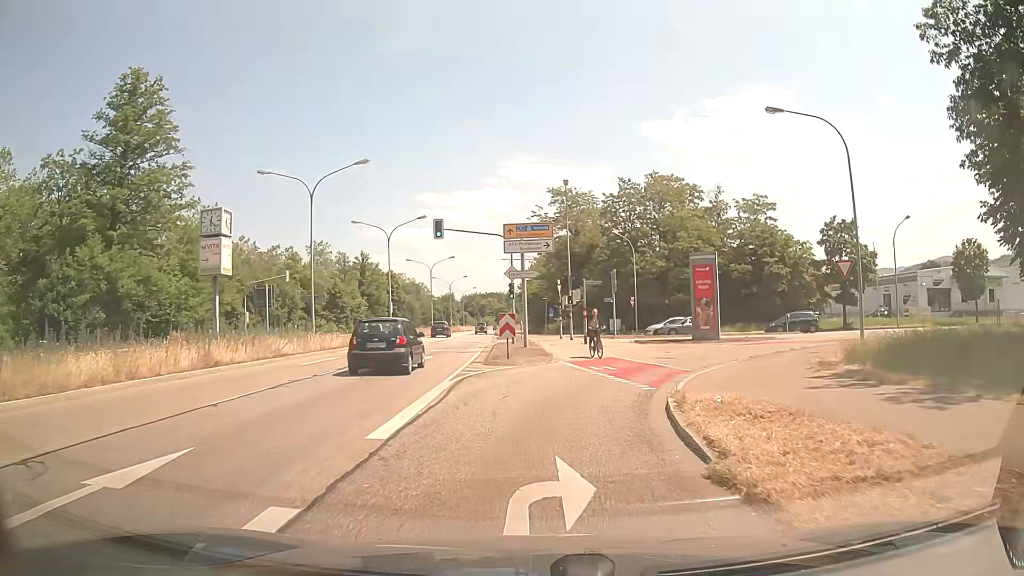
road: primary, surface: asphalt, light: Day
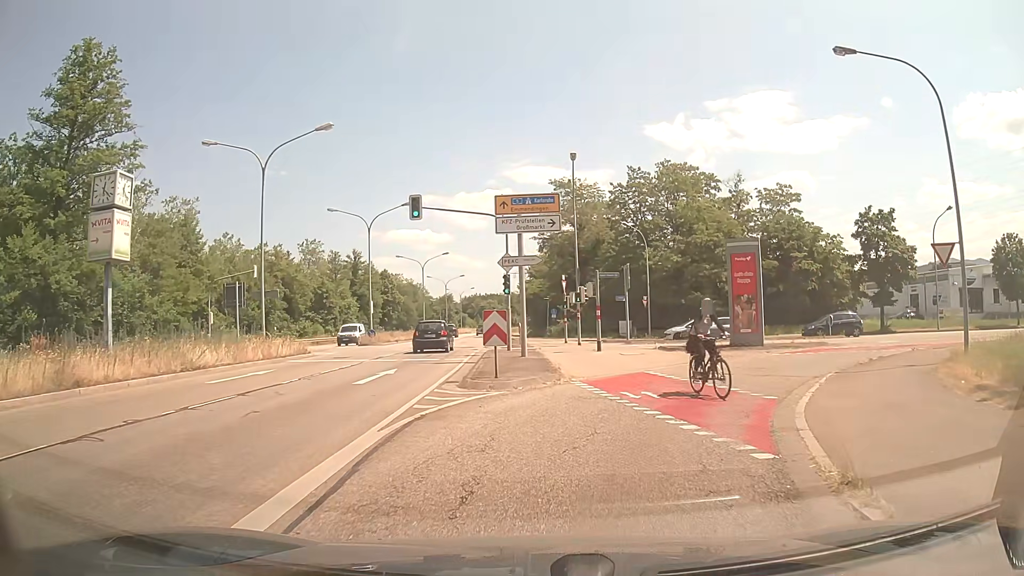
(+0.2, +6.8) m; +1°
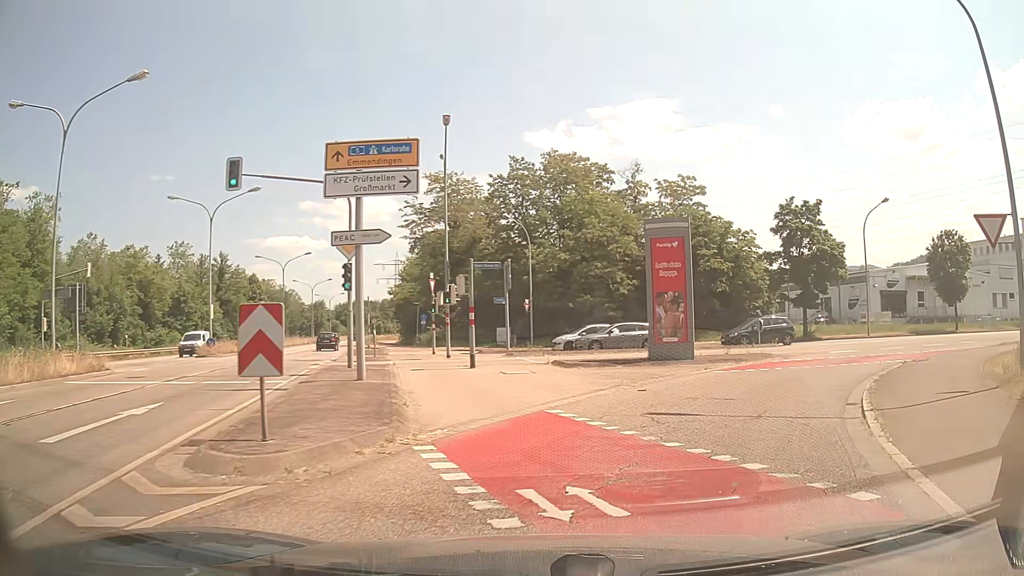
(+0.6, +7.4) m; +12°
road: unclassified
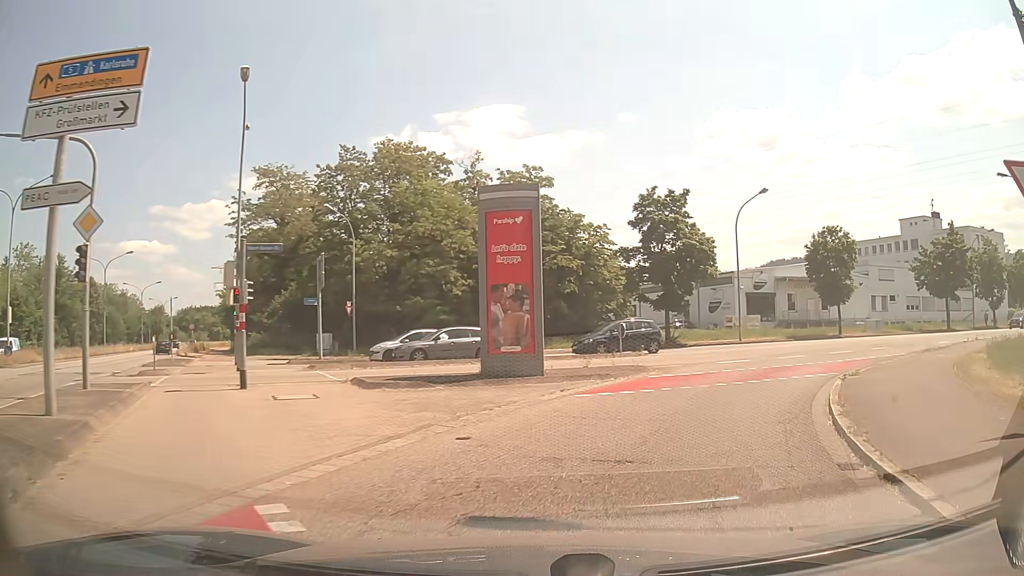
(+0.8, +6.1) m; +12°
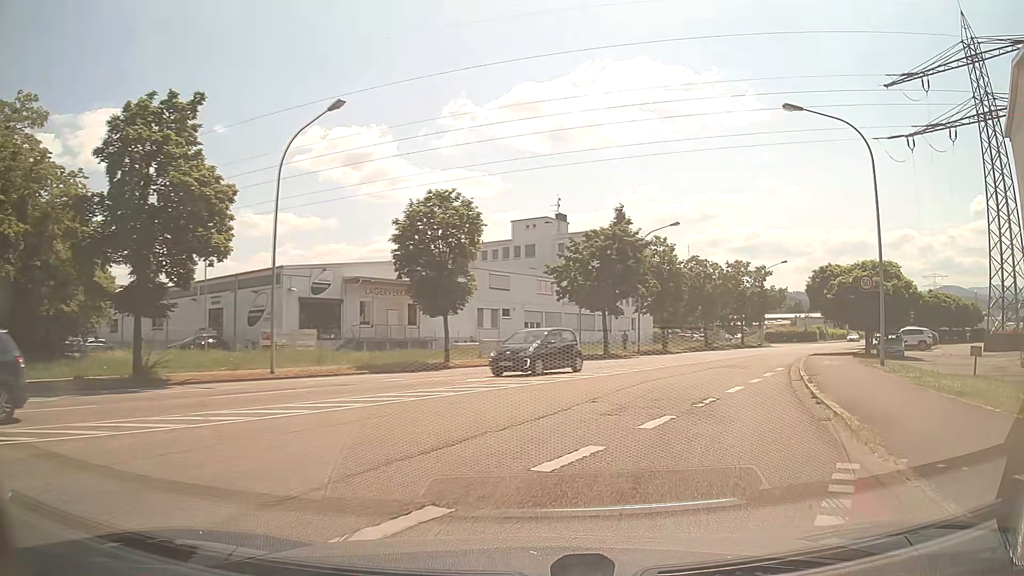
(+6.8, +19.4) m; +37°
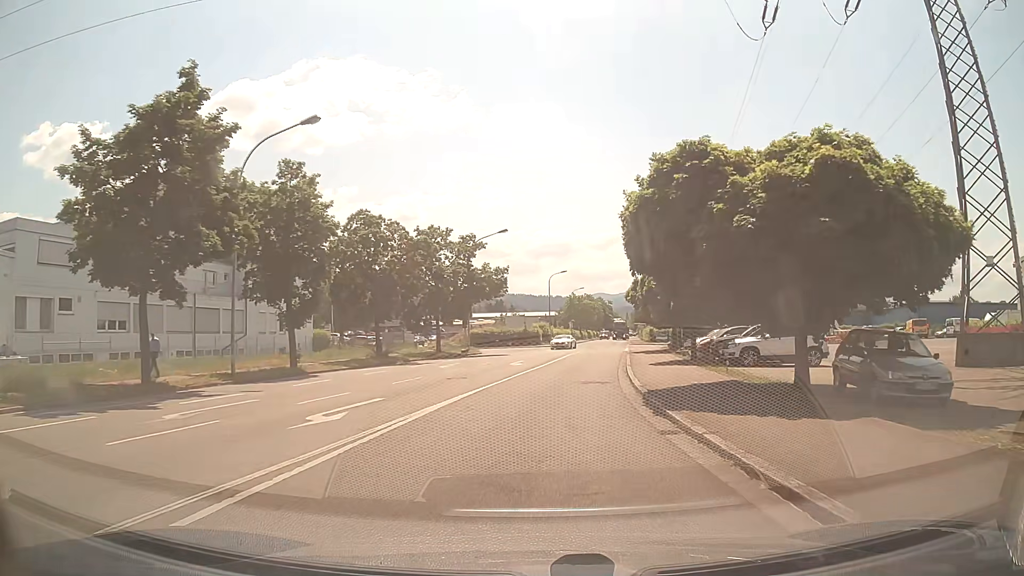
(+7.0, +25.1) m; +26°
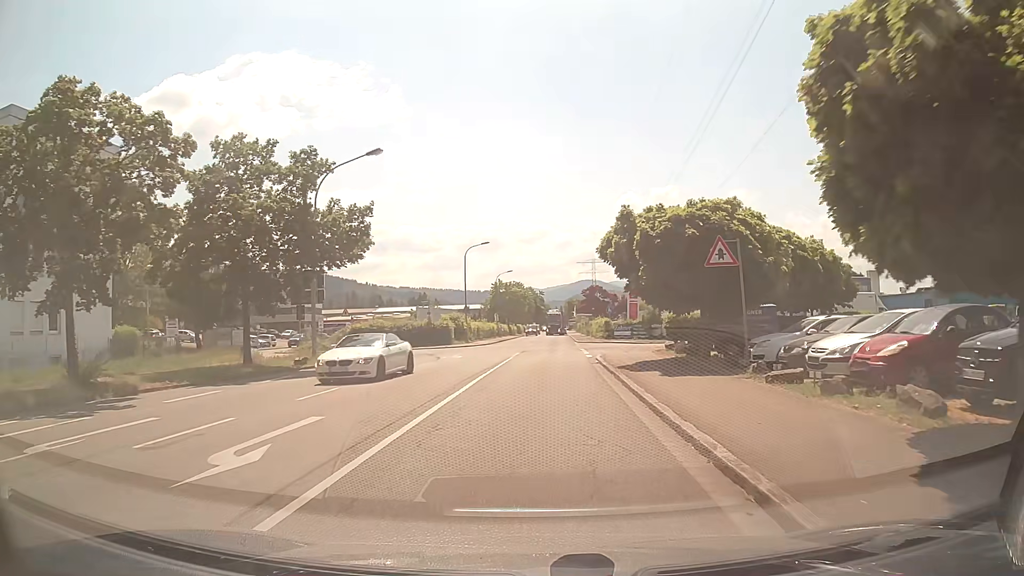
(+1.2, +23.7) m; +5°
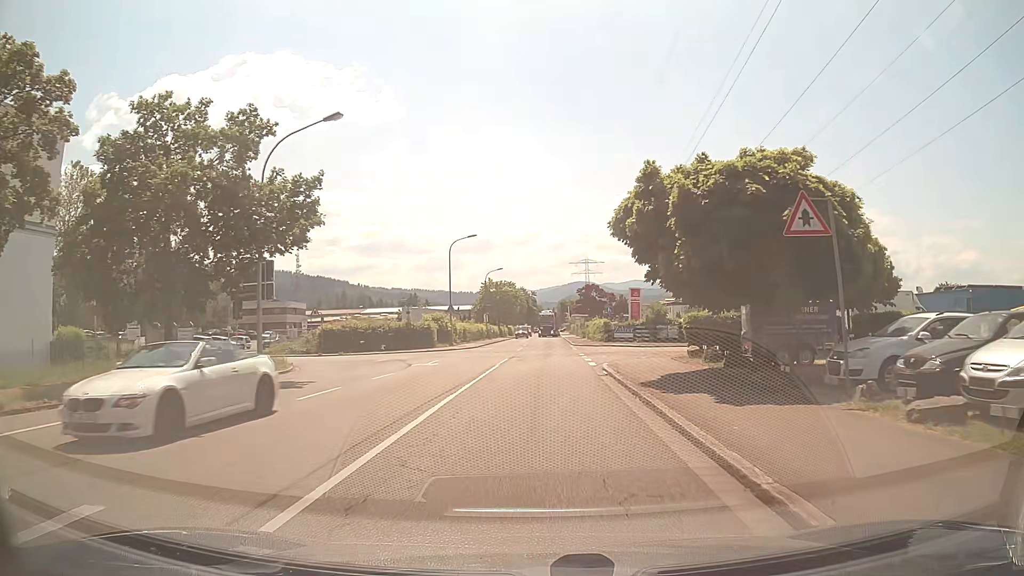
(0.0, +5.8) m; +1°
